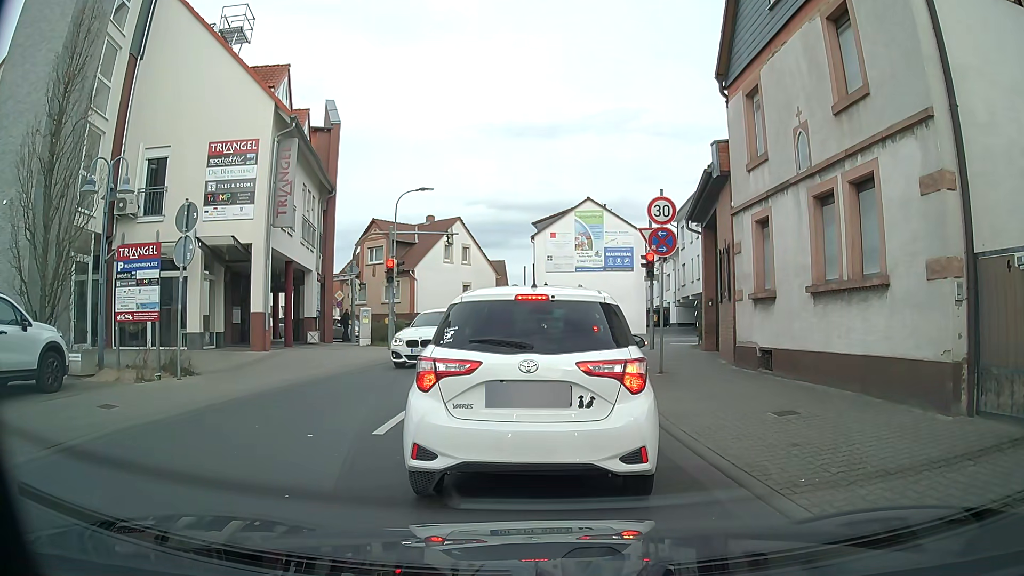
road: unclassified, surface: asphalt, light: Day
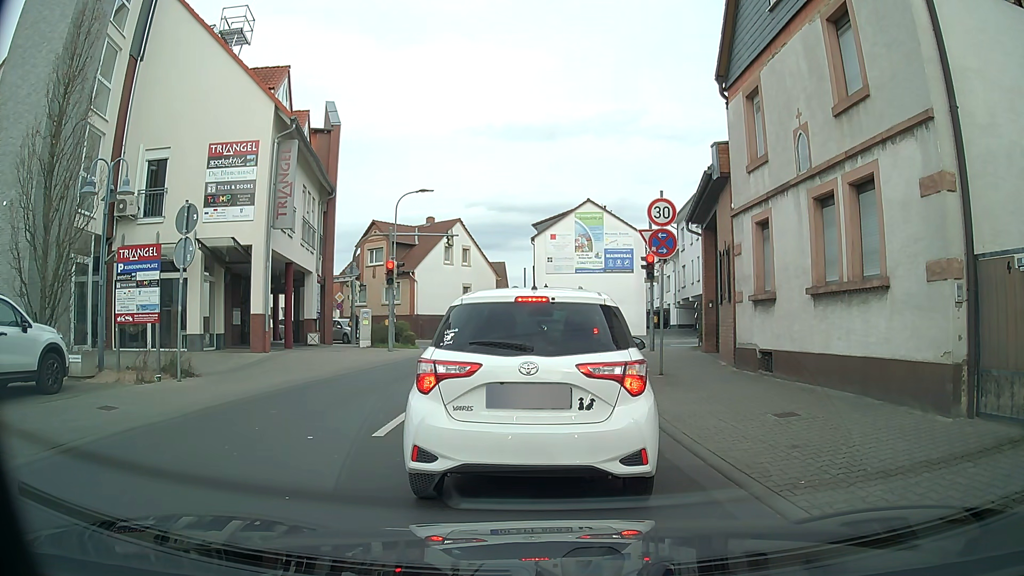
(0.0, +0.1) m; 0°
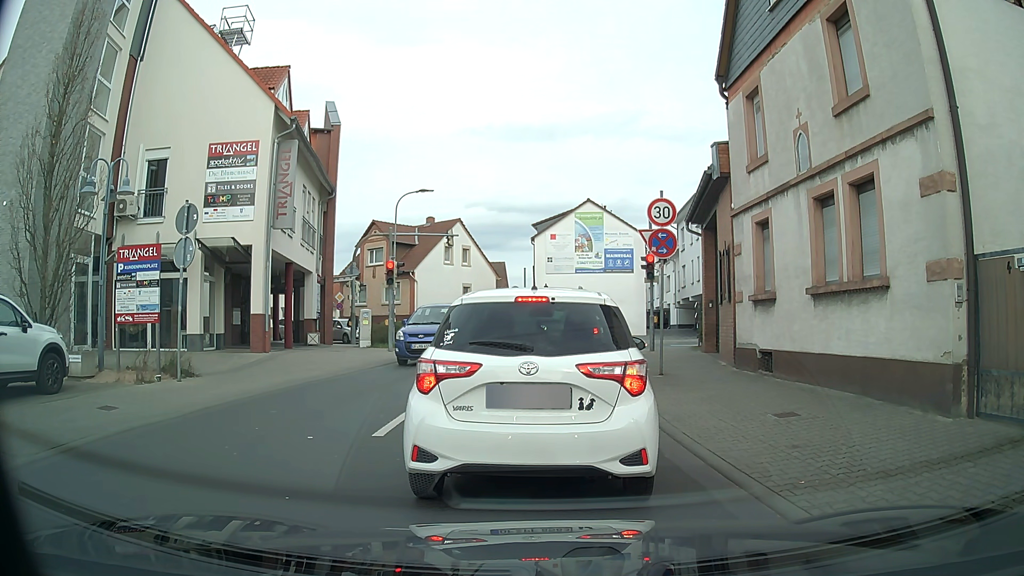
(0.0, 0.0) m; 0°
